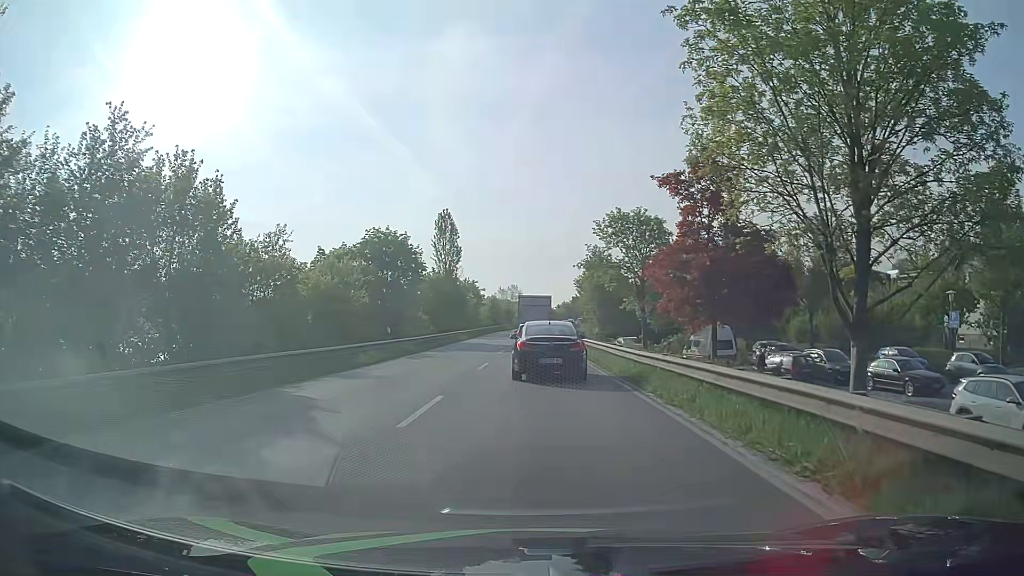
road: primary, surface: asphalt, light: Day
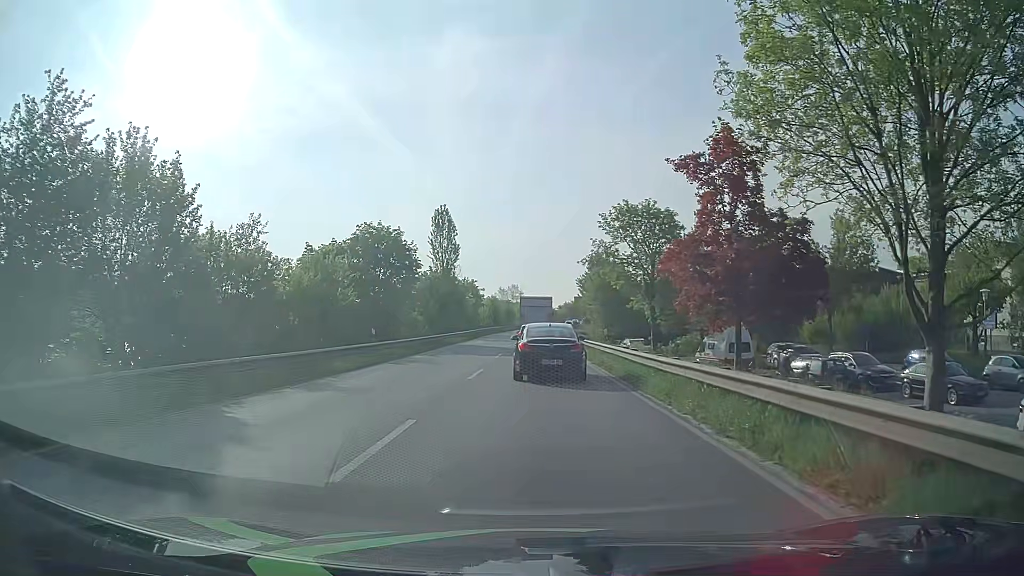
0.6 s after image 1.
(+0.1, +3.2) m; 0°
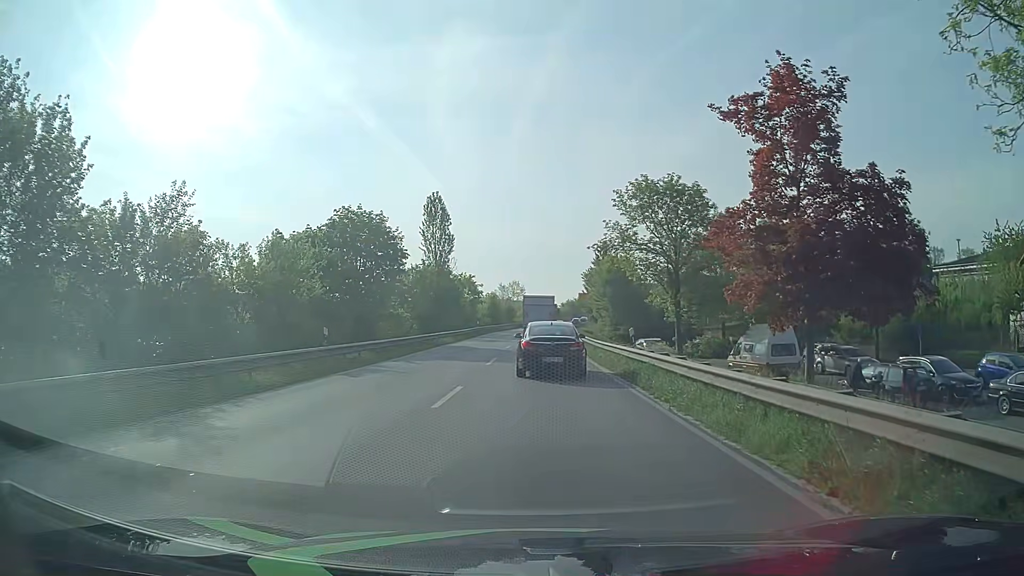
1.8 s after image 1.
(+0.2, +6.6) m; +2°
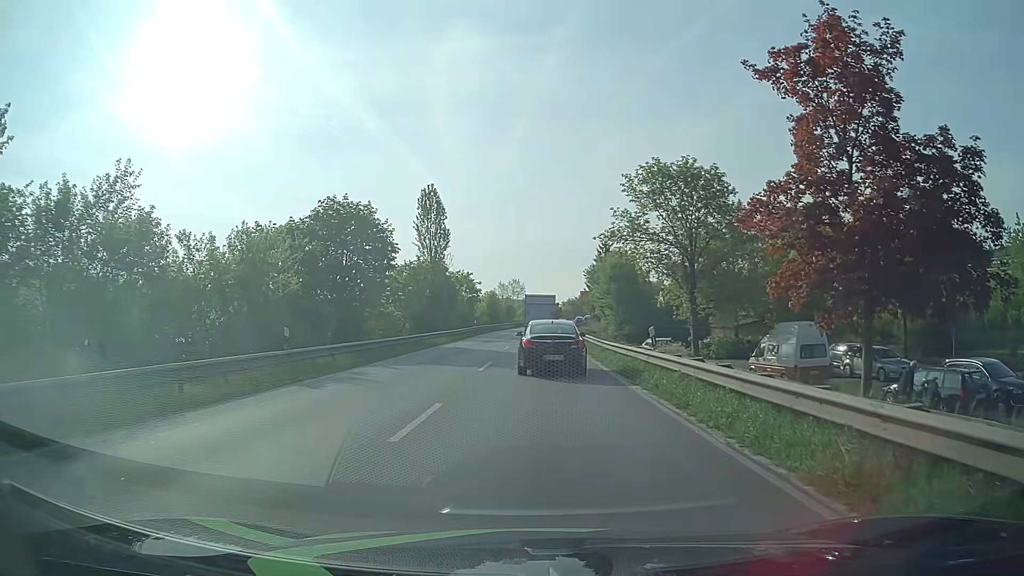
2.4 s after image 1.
(0.0, +3.4) m; +1°
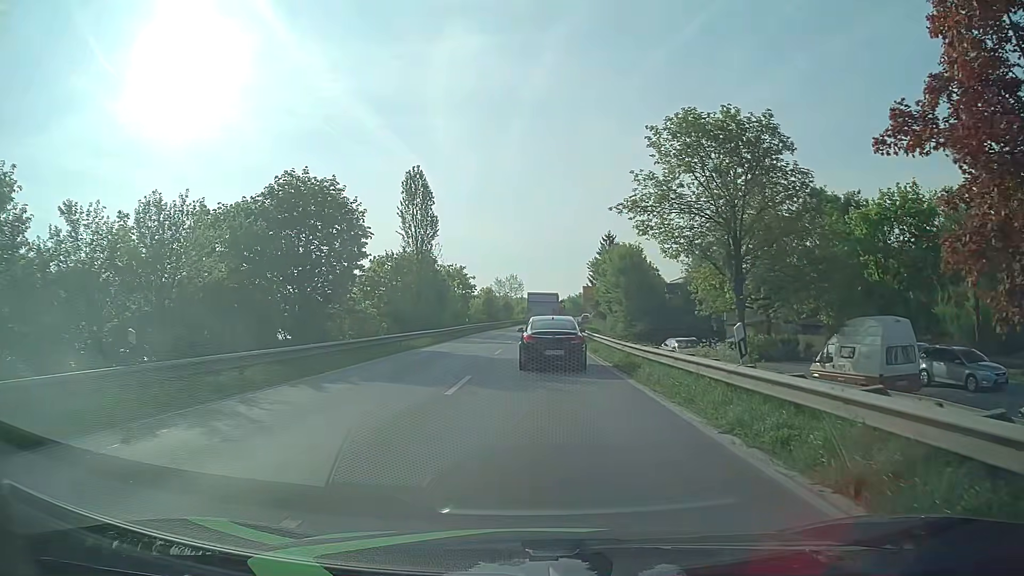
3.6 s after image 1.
(-0.1, +7.3) m; -1°
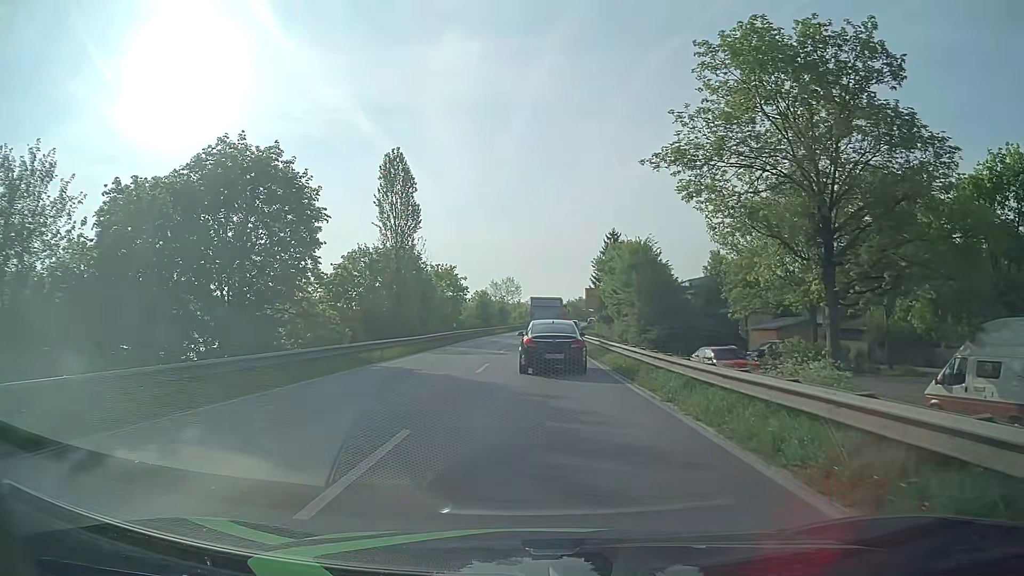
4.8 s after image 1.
(0.0, +7.9) m; 0°
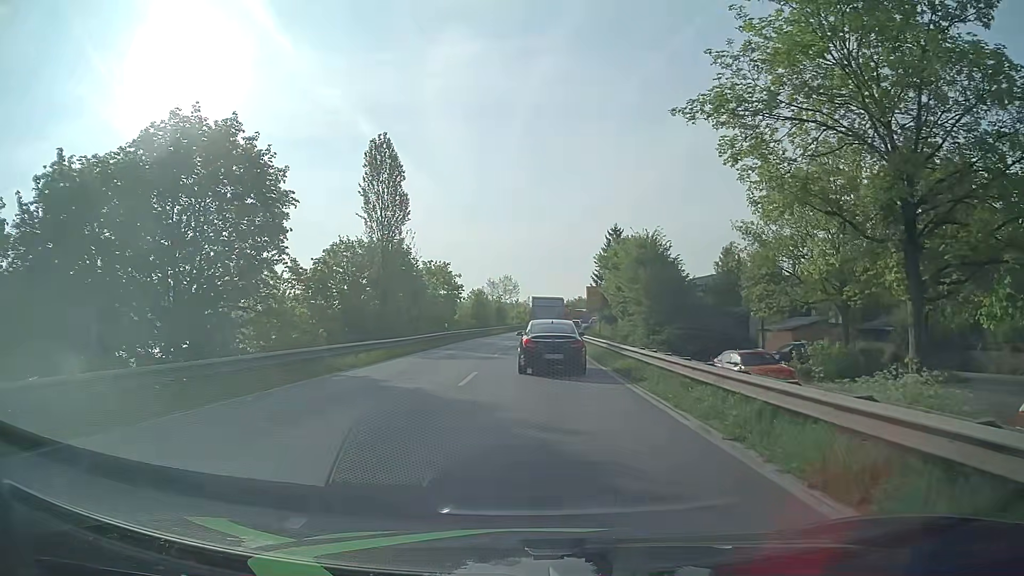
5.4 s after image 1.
(0.0, +4.1) m; 0°
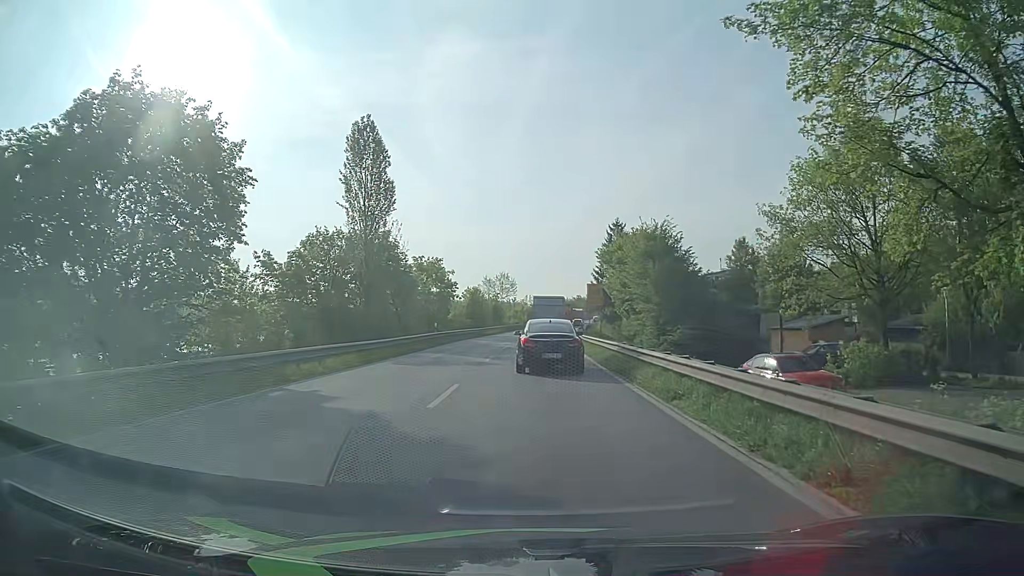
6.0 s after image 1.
(0.0, +4.1) m; 0°
(0, +10) (0, +20) (0, +30) (+1, +40) (+1, +50) (+1, +60) (+2, +70) (+3, +80) (+4, +90) (+5, +100) m
